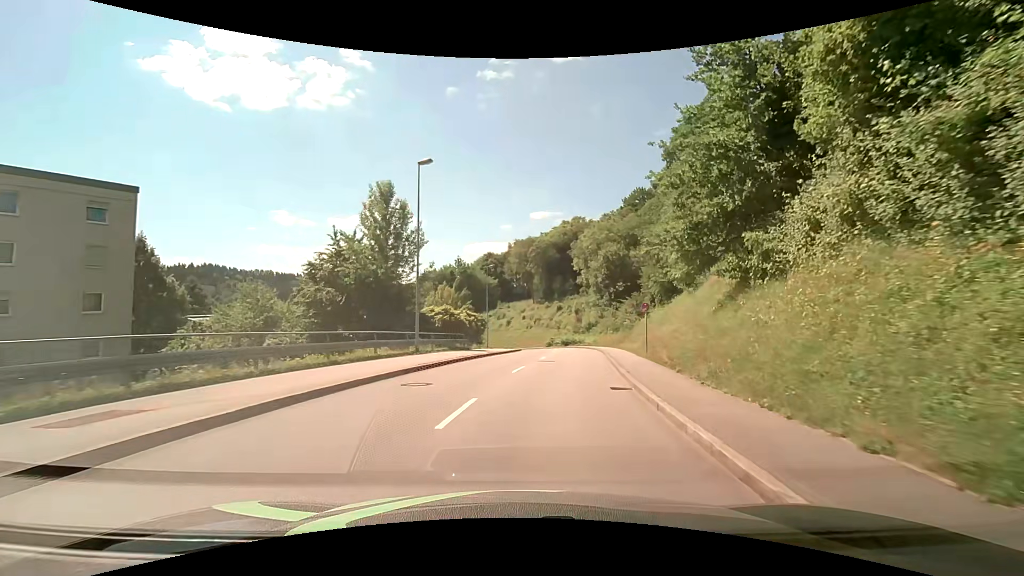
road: tertiary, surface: asphalt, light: Day
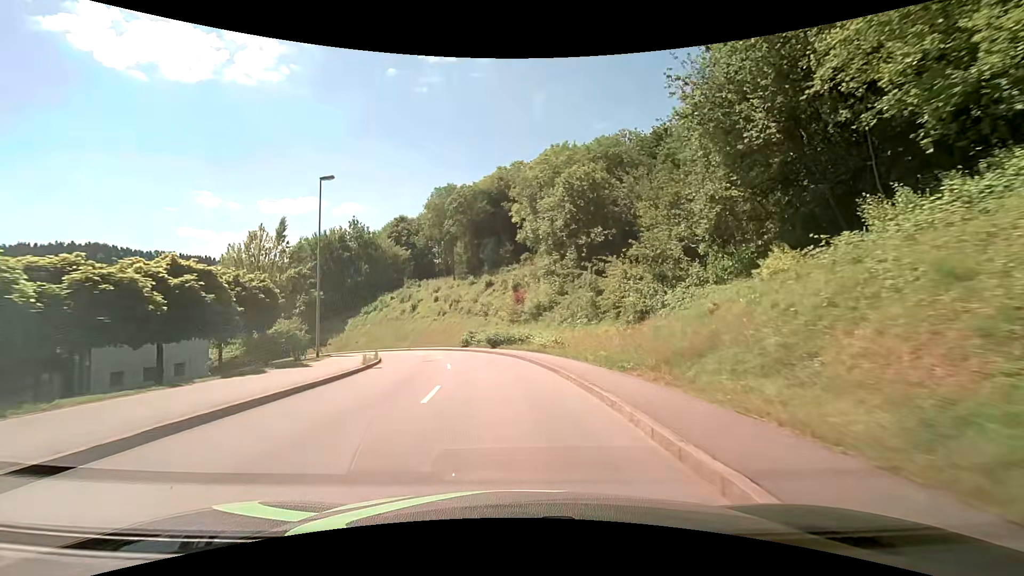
(+3.7, +33.1) m; +7°
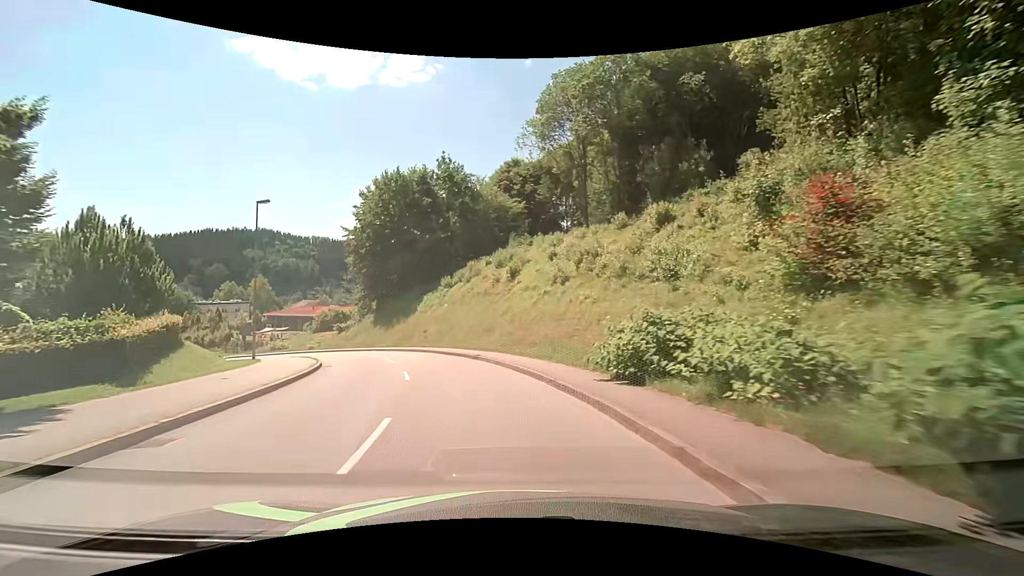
(-3.3, +31.7) m; -15°
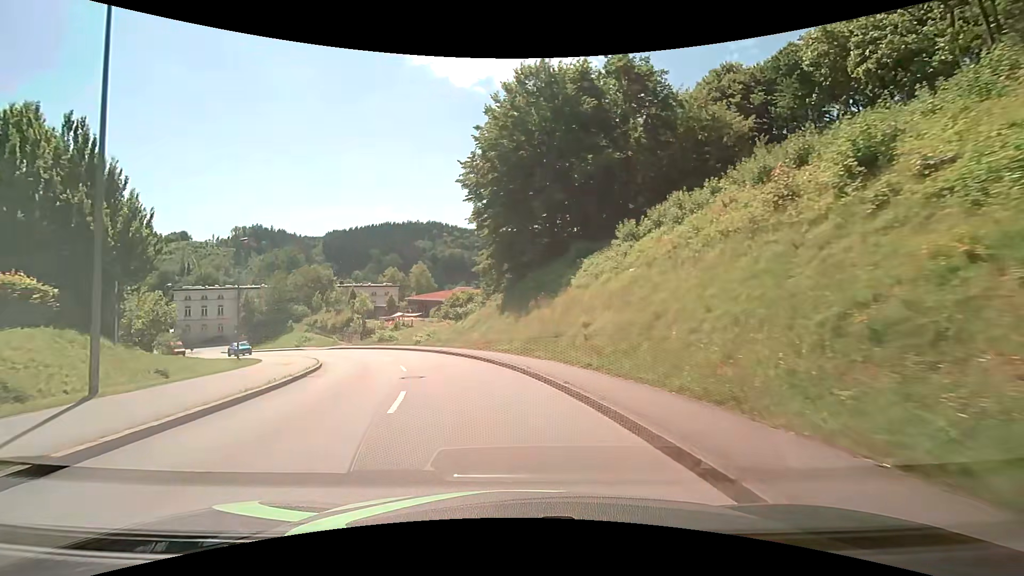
(-3.6, +23.8) m; -18°
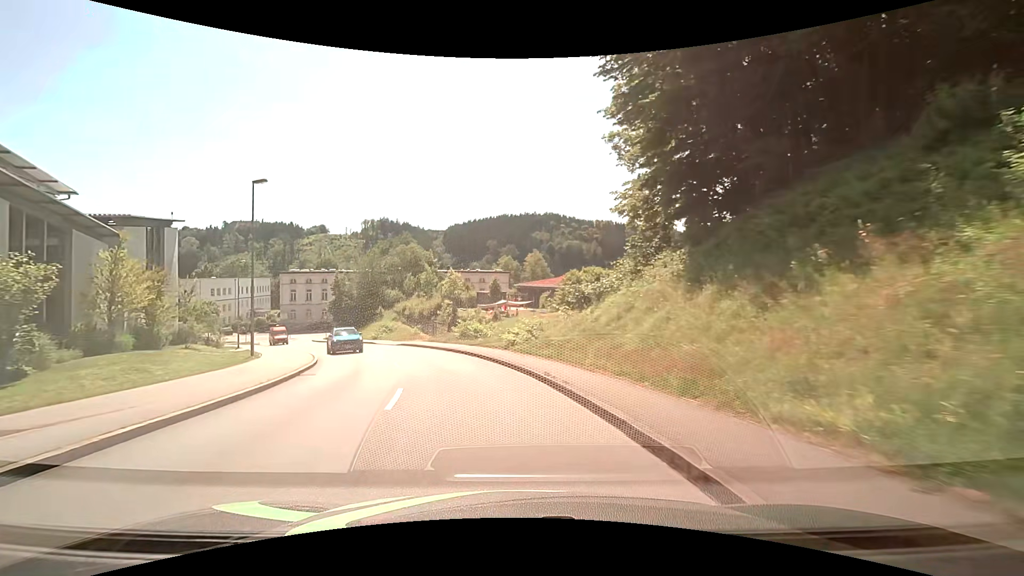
(-2.1, +18.1) m; -14°
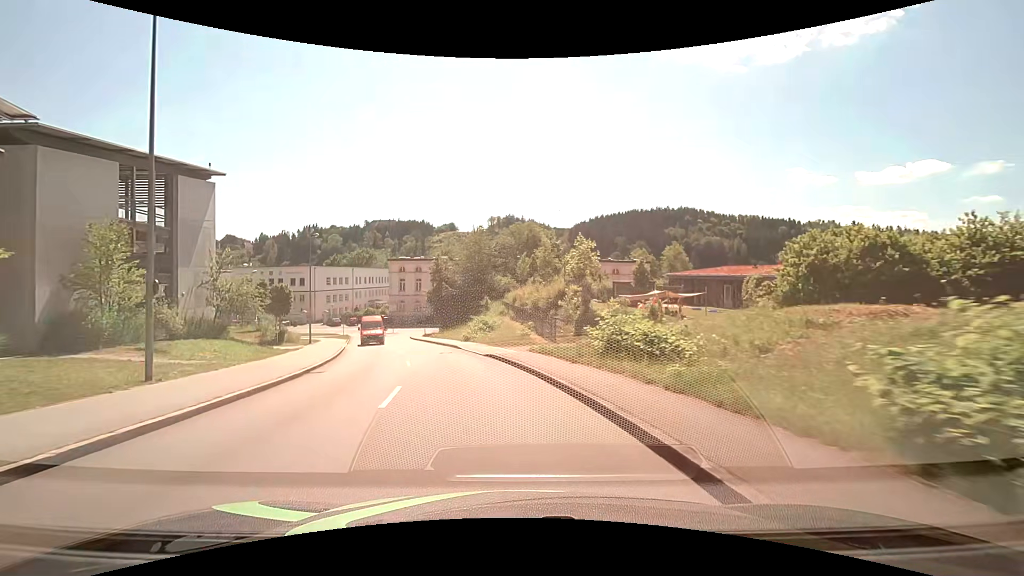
(-2.2, +18.1) m; -14°
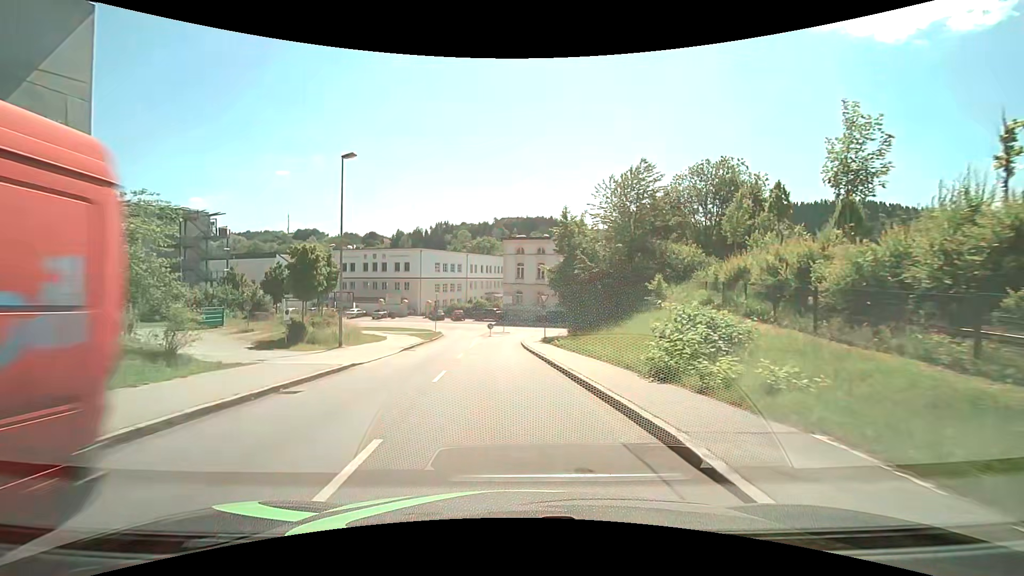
(-3.4, +23.5) m; -14°
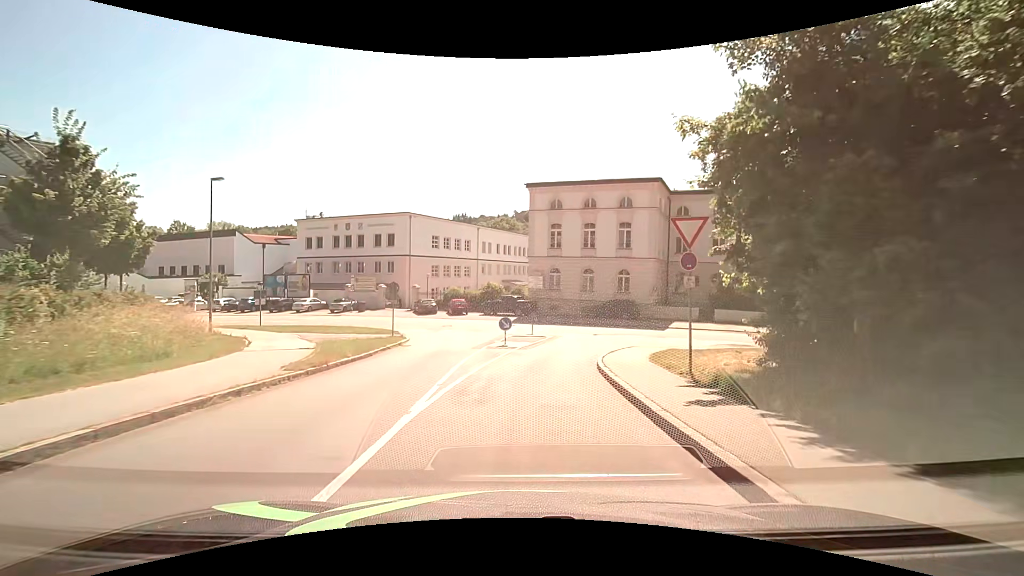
(-1.3, +27.0) m; -3°
(0, +10) (+2, +20) (+7, +28) (+17, +30) (+27, +29) (+36, +25) (+45, +22) (+55, +18) (+64, +15) (+74, +12) m
